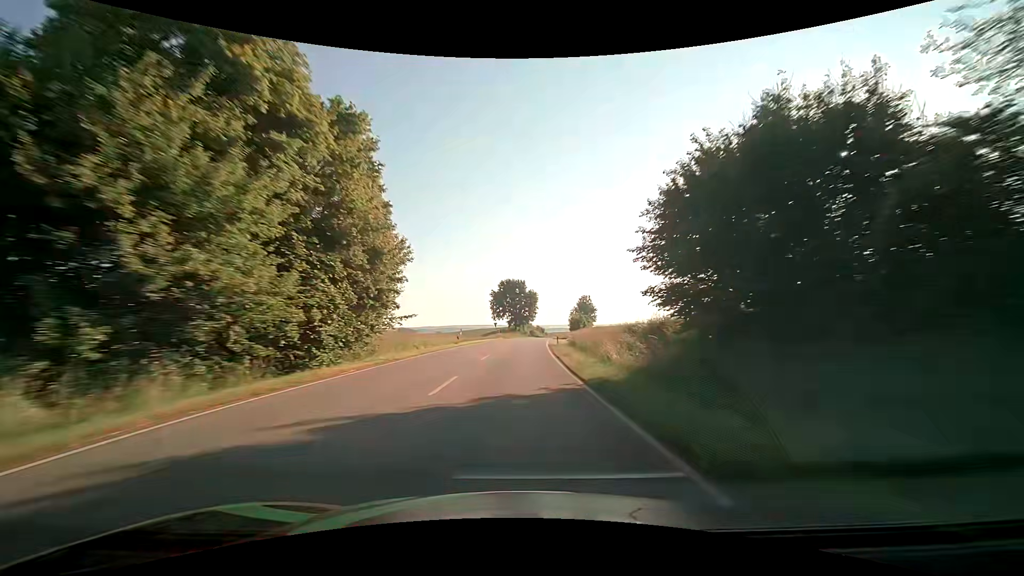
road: secondary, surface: asphalt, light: Day
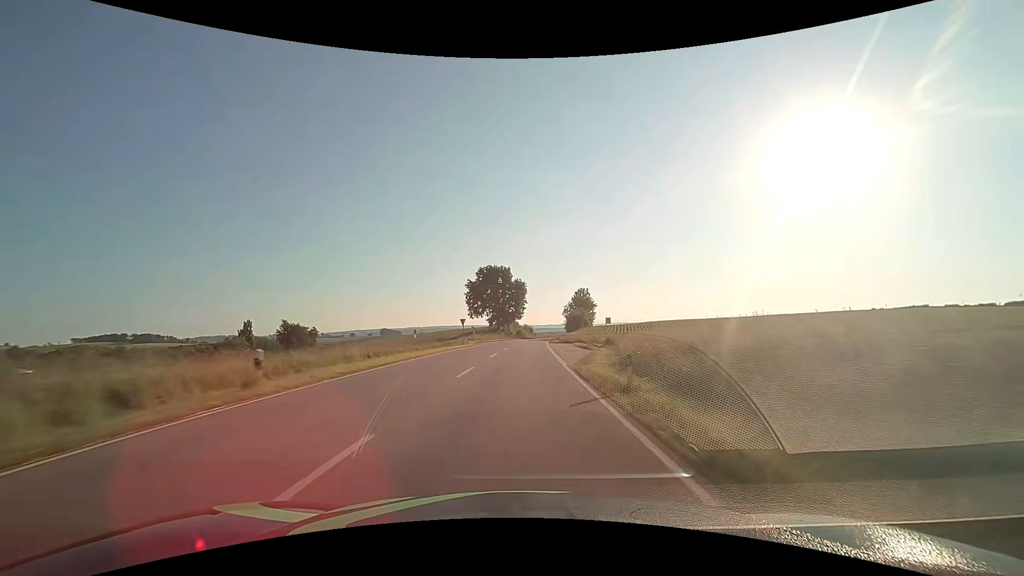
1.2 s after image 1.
(+0.2, +31.9) m; +1°
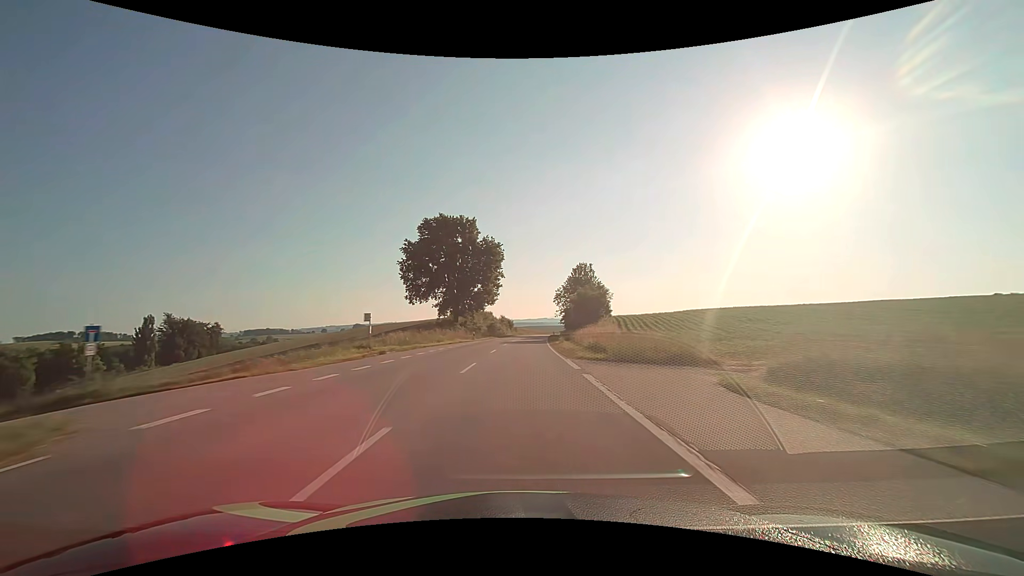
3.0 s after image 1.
(+1.3, +47.8) m; +3°
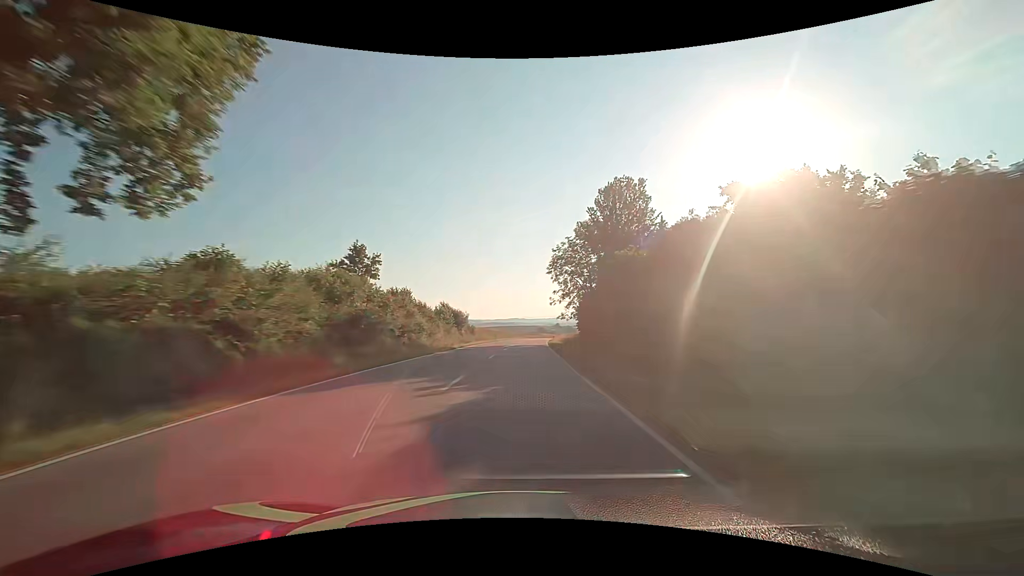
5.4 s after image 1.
(+1.7, +63.6) m; +3°
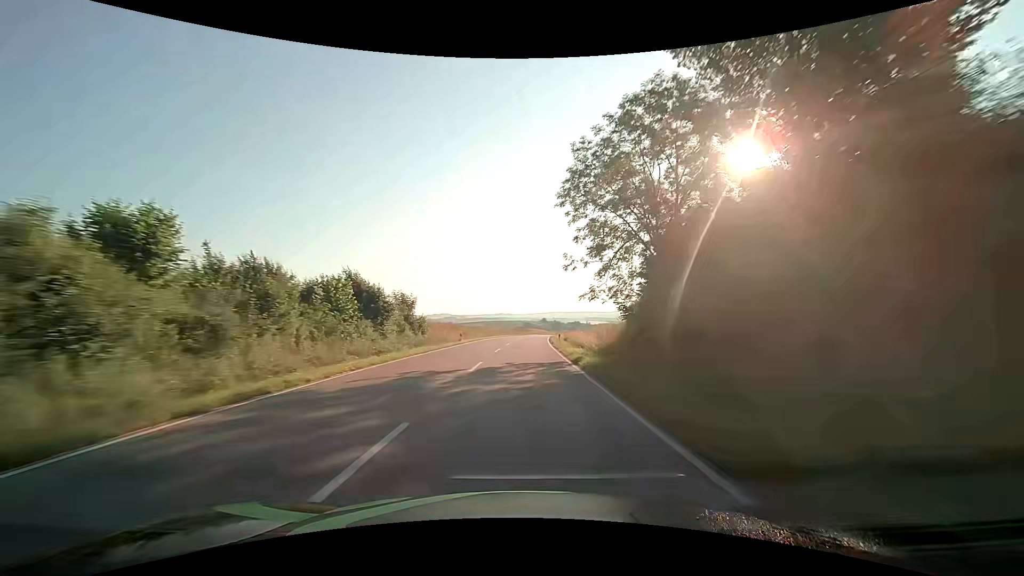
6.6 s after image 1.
(+0.5, +31.8) m; +1°
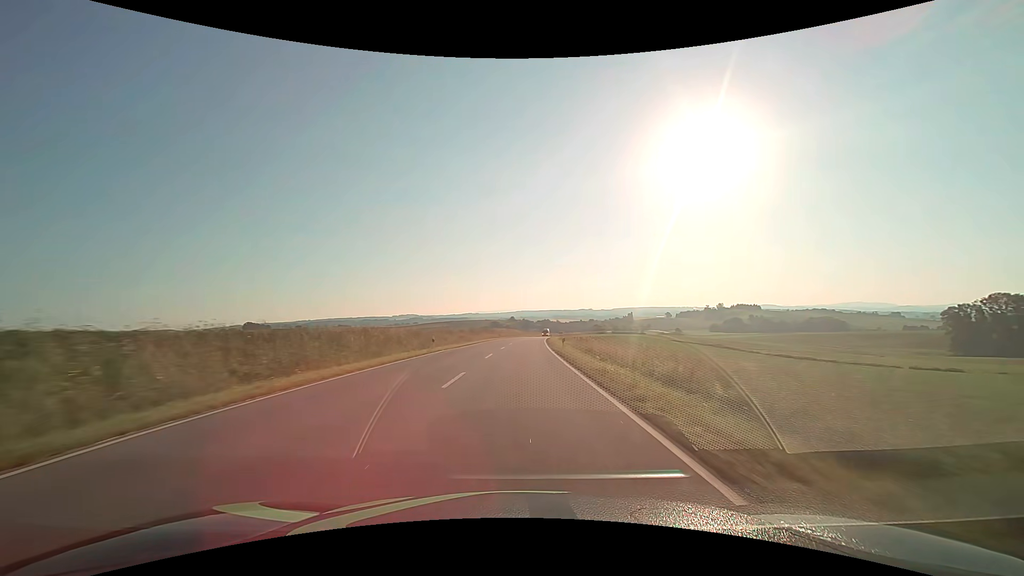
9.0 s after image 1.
(+2.3, +63.5) m; +4°
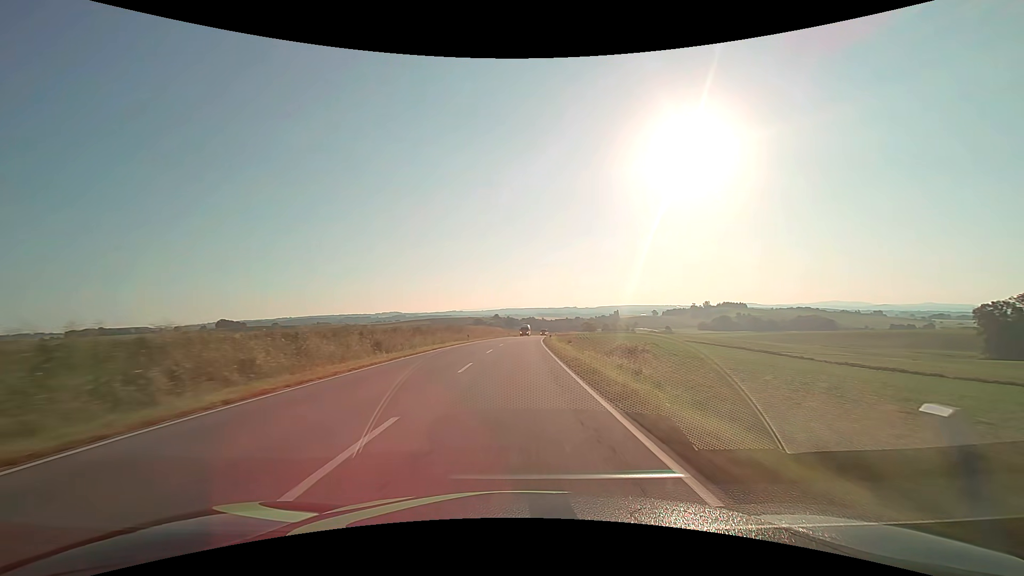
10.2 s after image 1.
(+0.5, +31.7) m; +2°
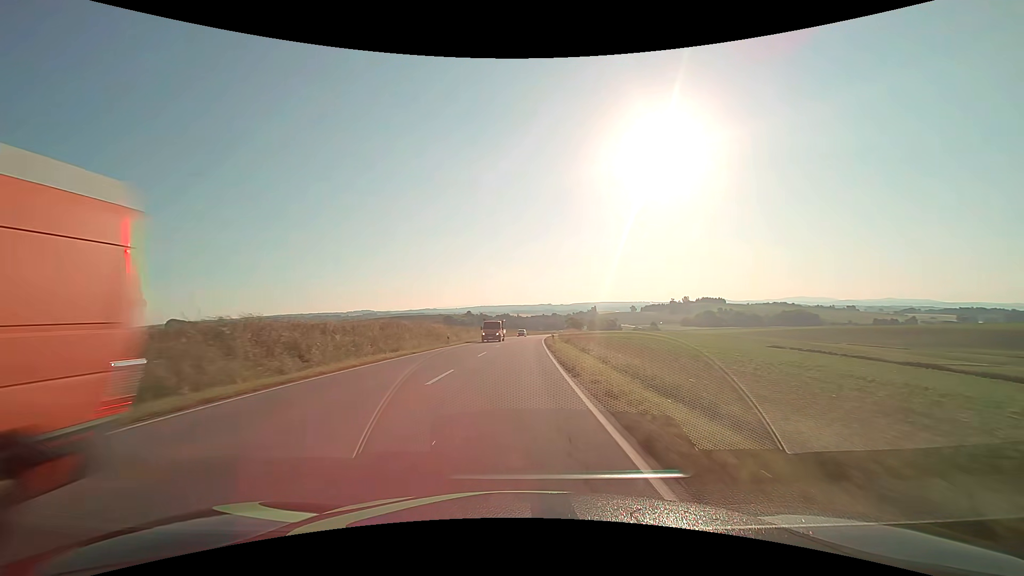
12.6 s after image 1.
(+1.6, +63.5) m; +3°
(0, +10) (0, +20) (0, +30) (+1, +40) (+1, +50) (+1, +60) (+2, +70) (+3, +80) (+3, +90) (+4, +100) m
